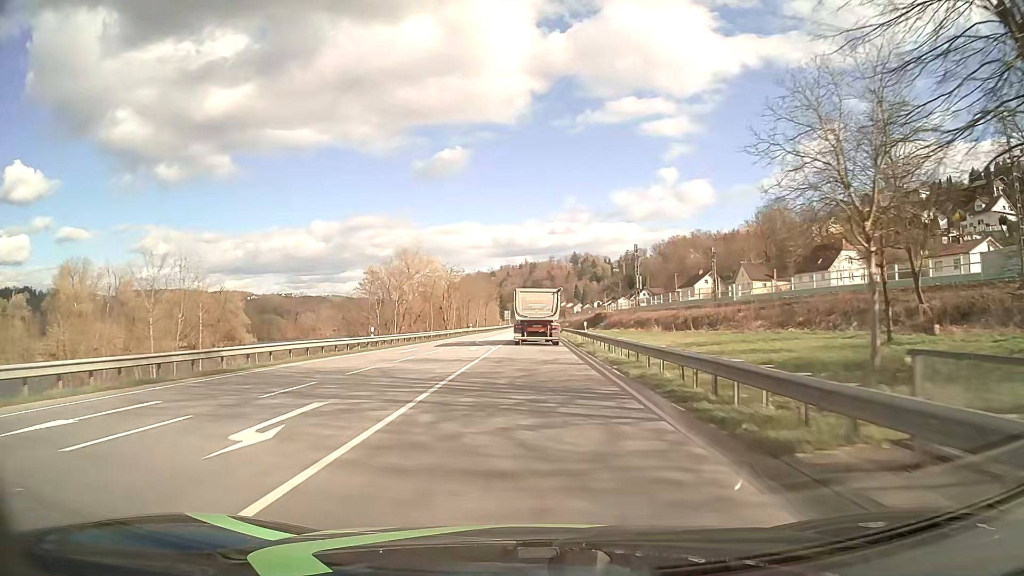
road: primary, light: Day
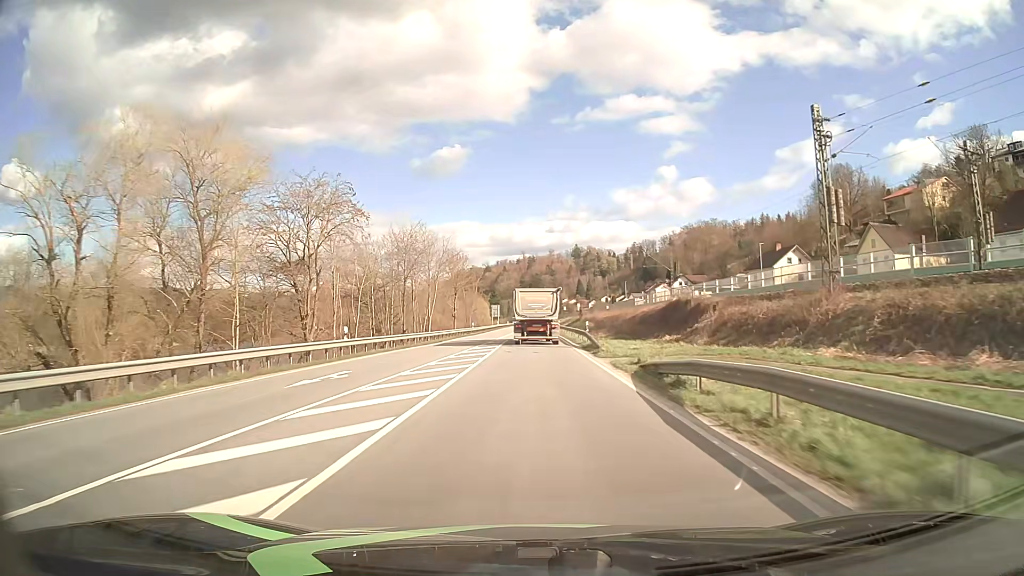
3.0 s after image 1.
(0.0, +58.7) m; 0°
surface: asphalt
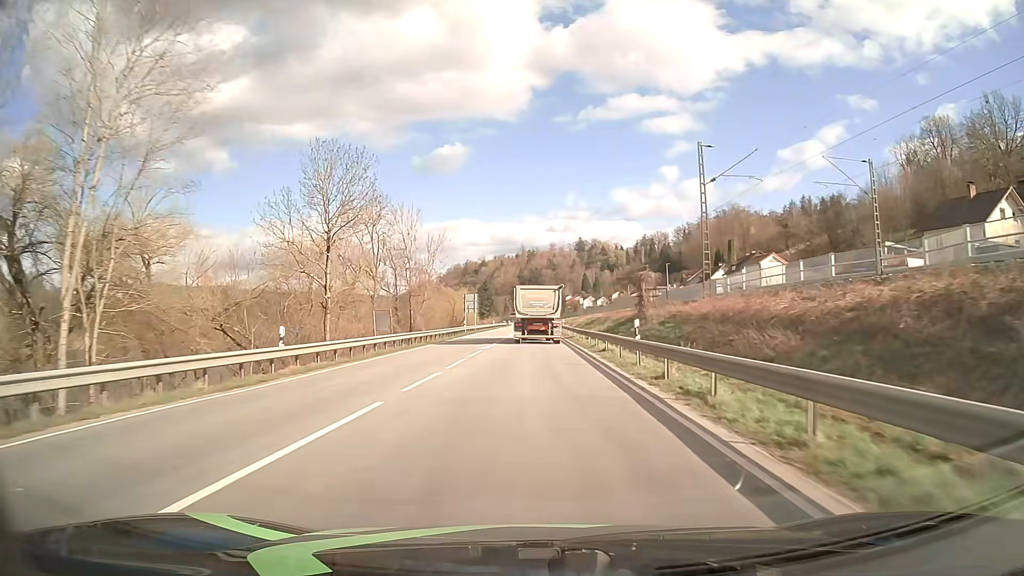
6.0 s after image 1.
(+0.1, +59.3) m; 0°
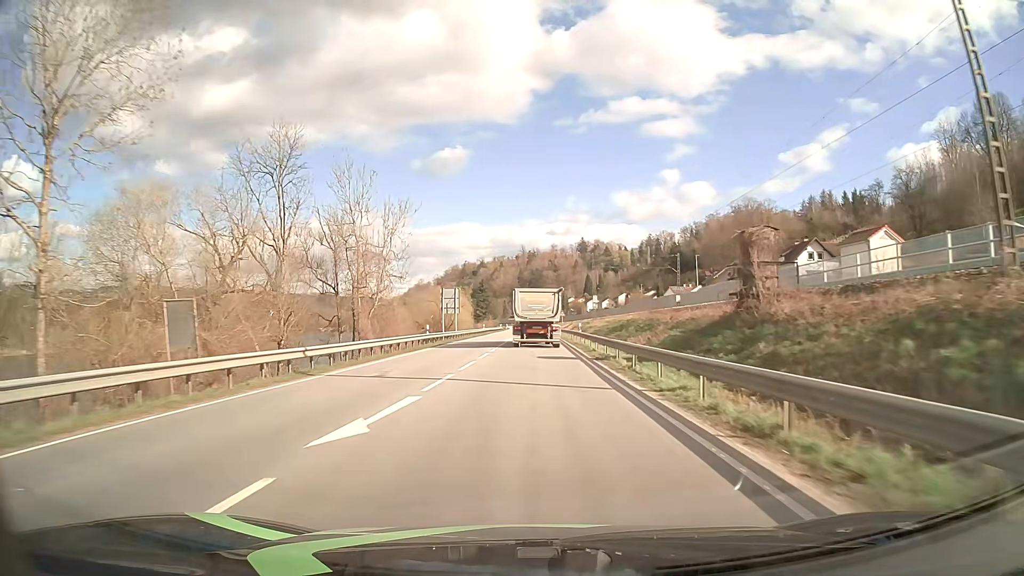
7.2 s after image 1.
(-0.1, +23.4) m; 0°
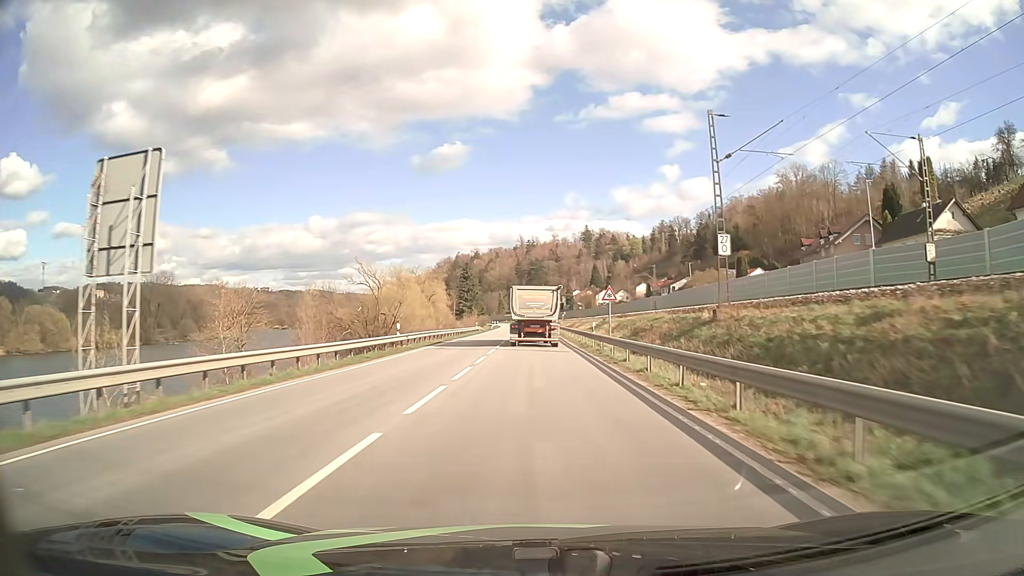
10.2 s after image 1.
(-0.1, +57.7) m; 0°
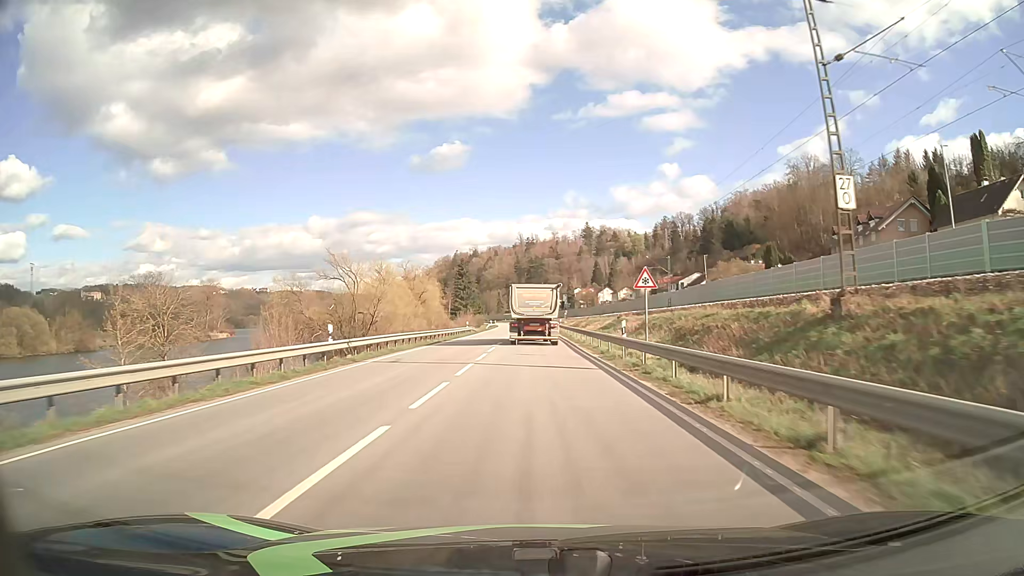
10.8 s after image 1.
(0.0, +11.4) m; 0°
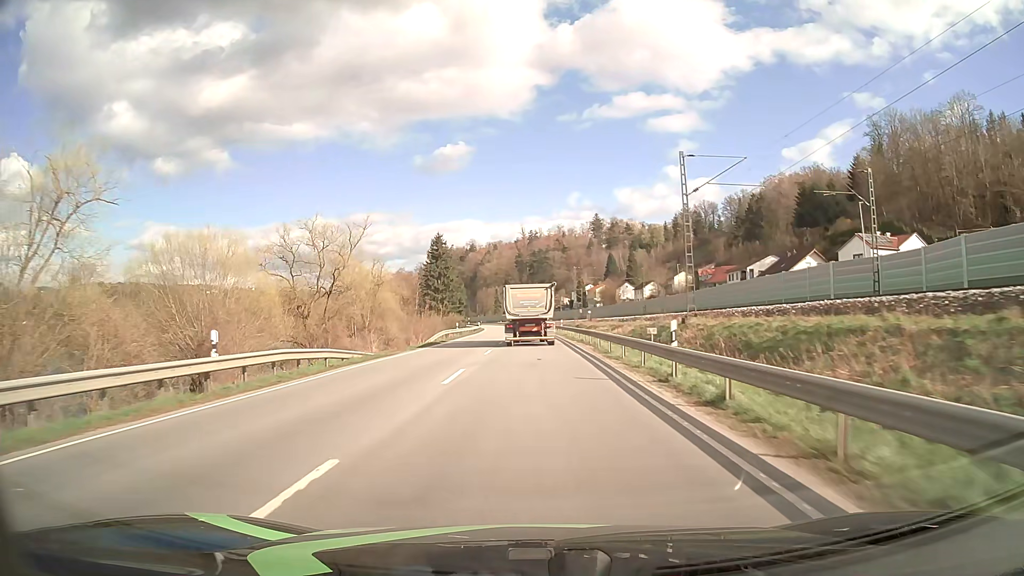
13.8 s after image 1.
(+0.1, +56.8) m; 0°
(0, +10) (0, +20) (0, +30) (0, +40) (0, +50) (0, +60) (-1, +70) (-1, +80) (-1, +90) (-1, +100) m
